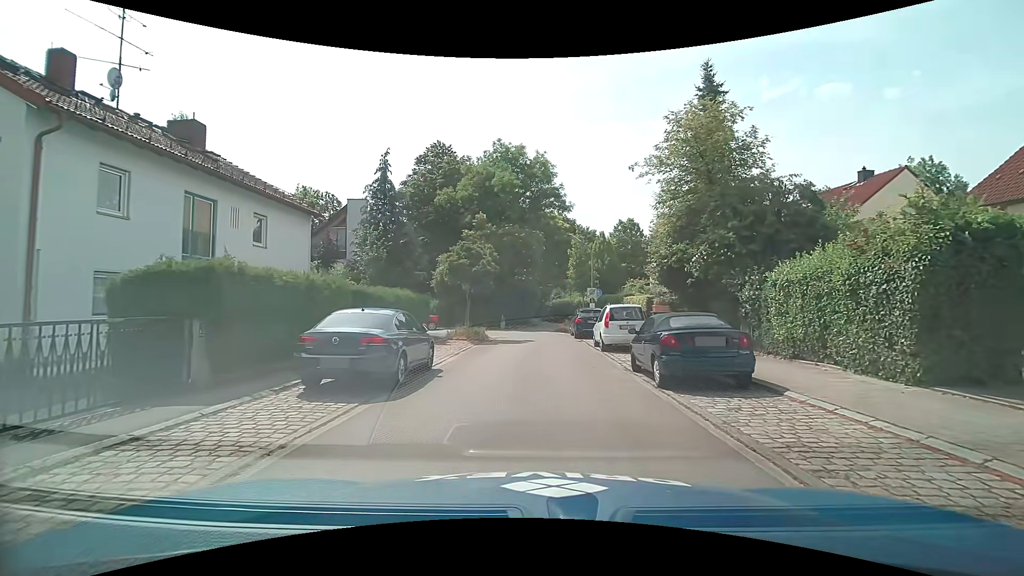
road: residential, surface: asphalt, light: Day
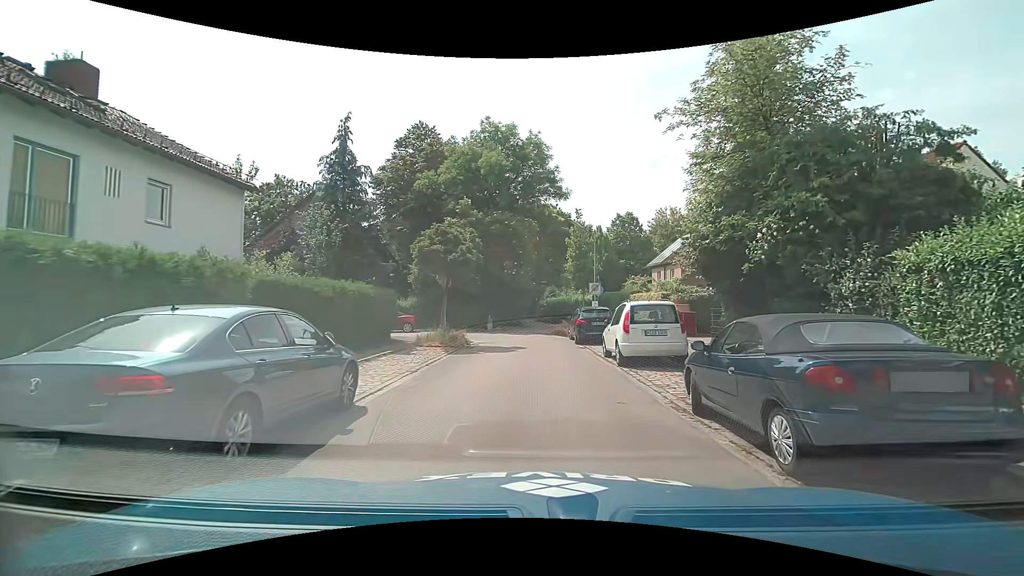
(-0.1, +4.9) m; -1°
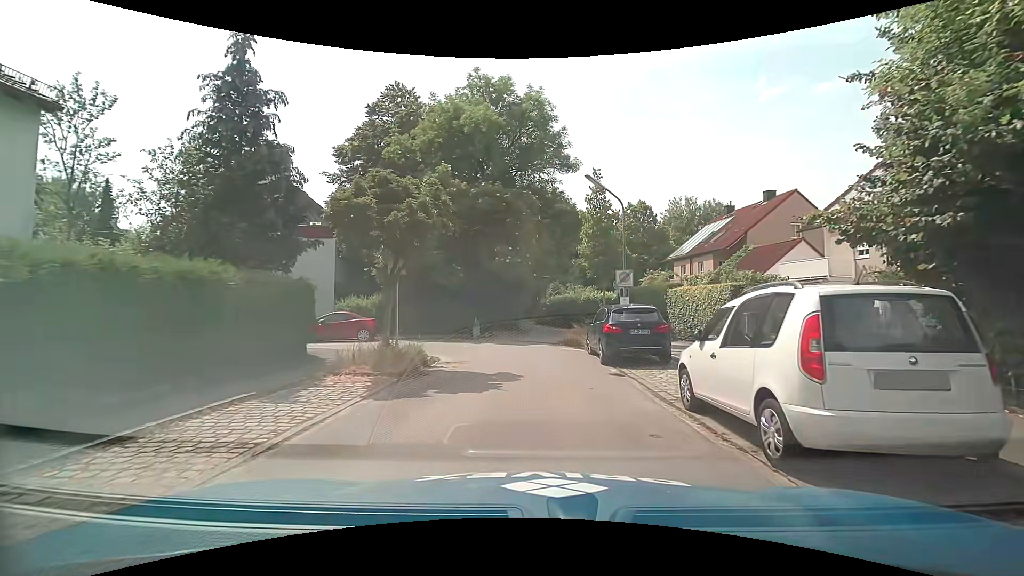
(0.0, +8.2) m; 0°
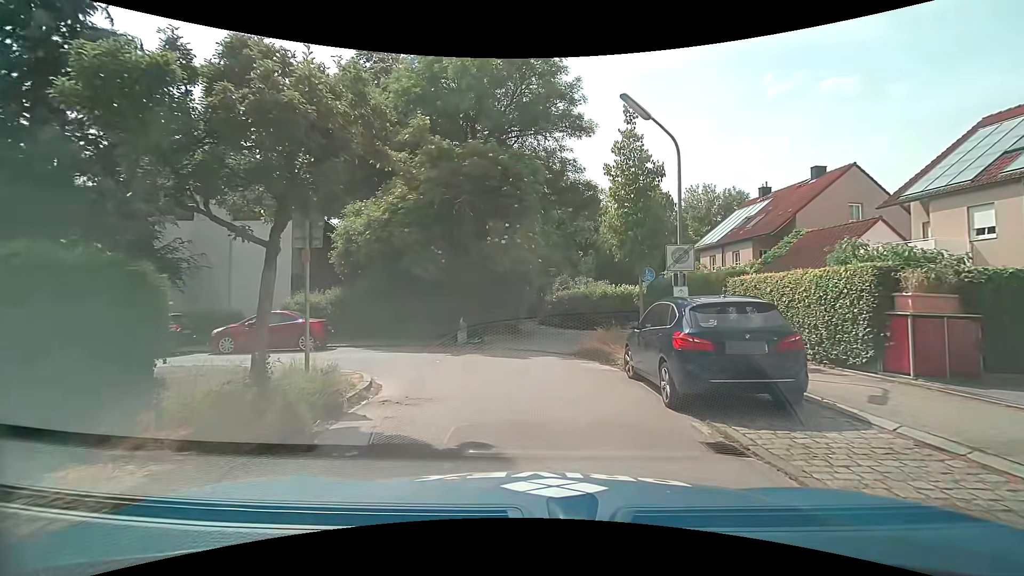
(-0.1, +6.1) m; 0°
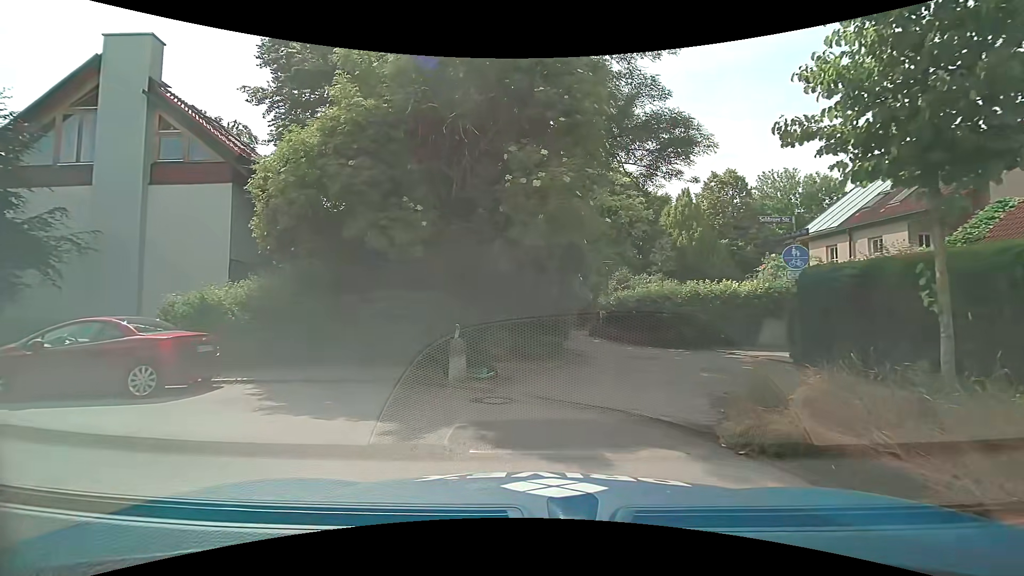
(-0.3, +8.8) m; -5°
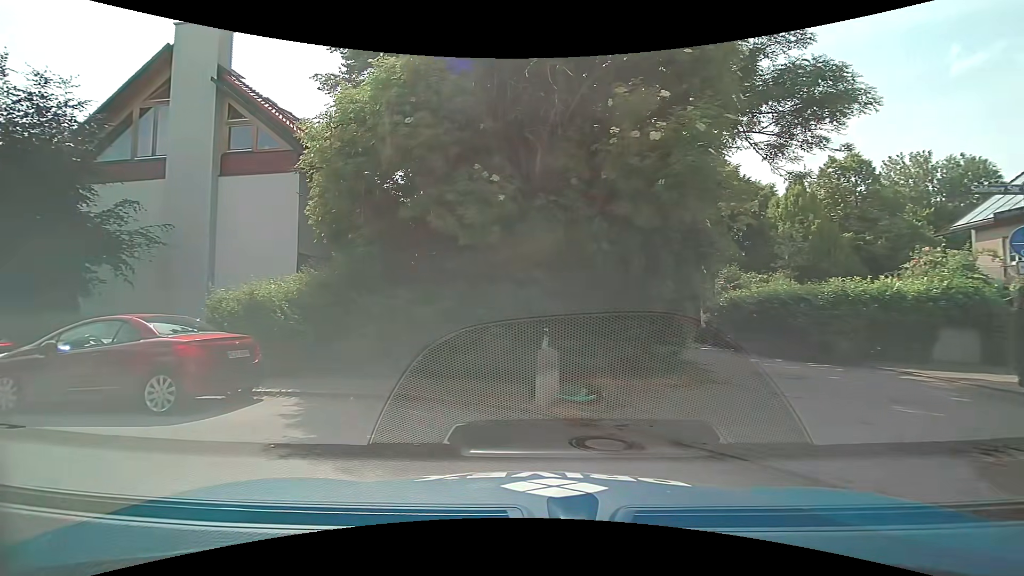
(-0.2, +2.4) m; -10°
